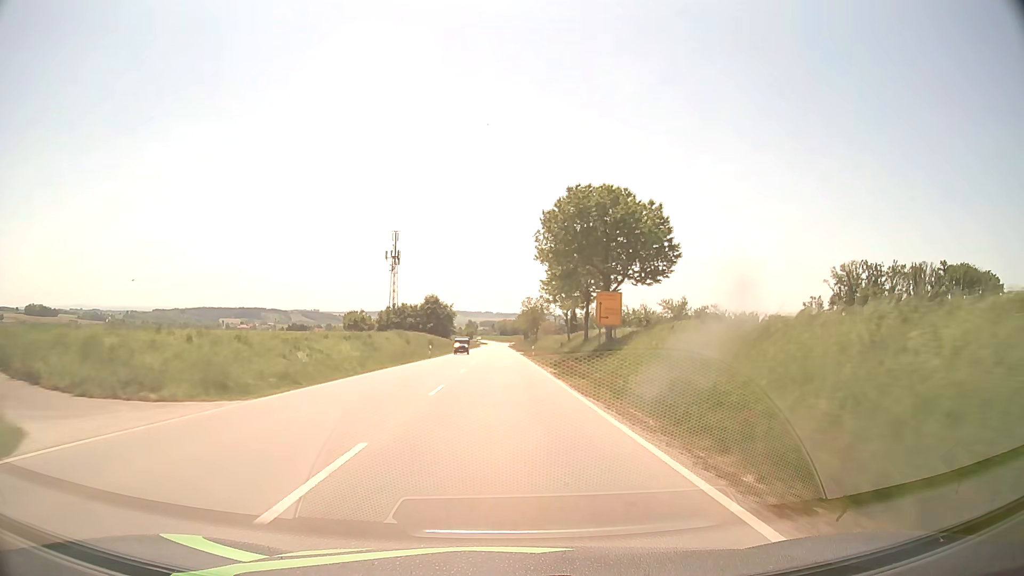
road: secondary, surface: asphalt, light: Day
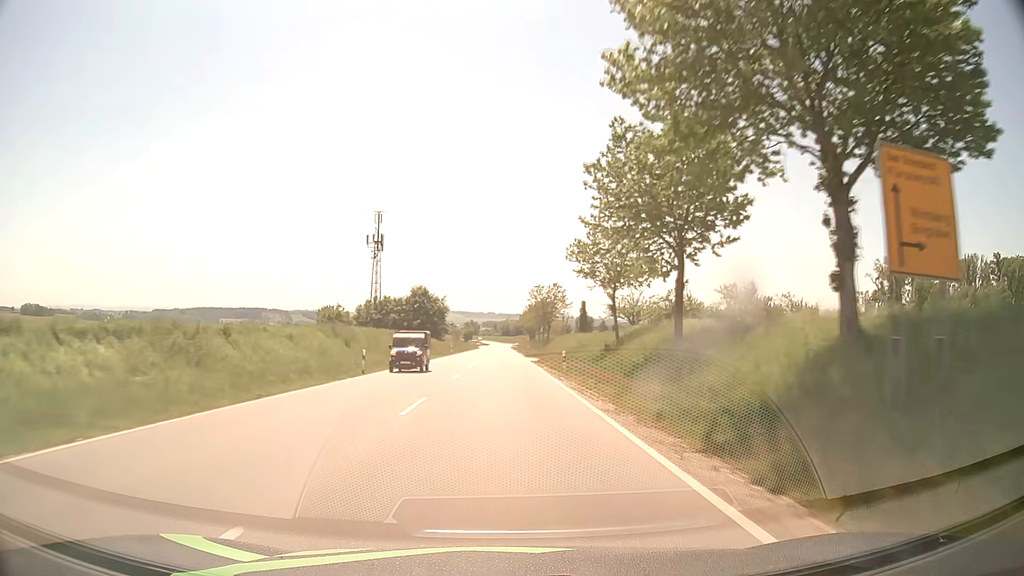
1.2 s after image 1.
(-0.1, +28.3) m; 0°
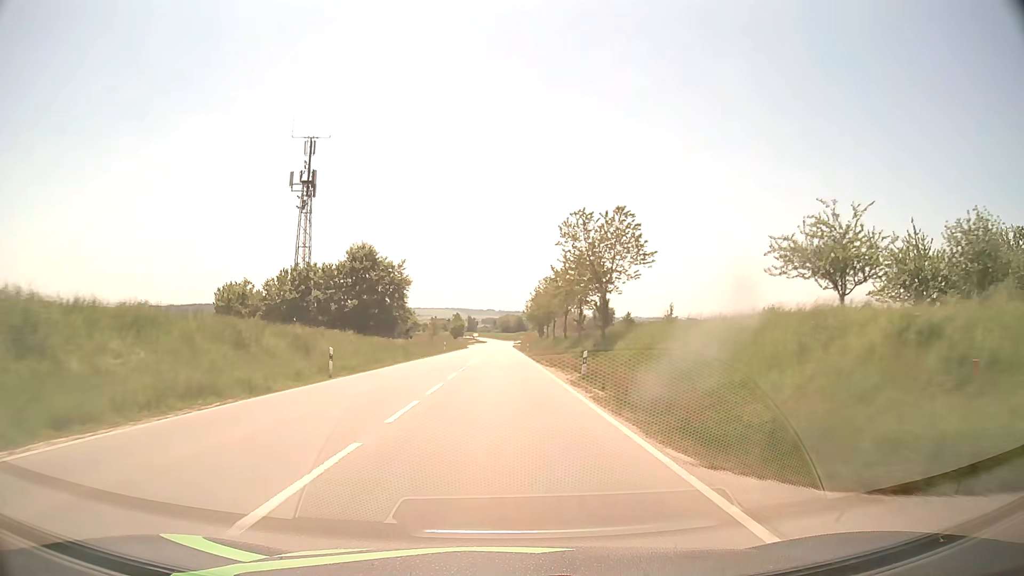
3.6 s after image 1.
(-0.2, +55.8) m; 0°
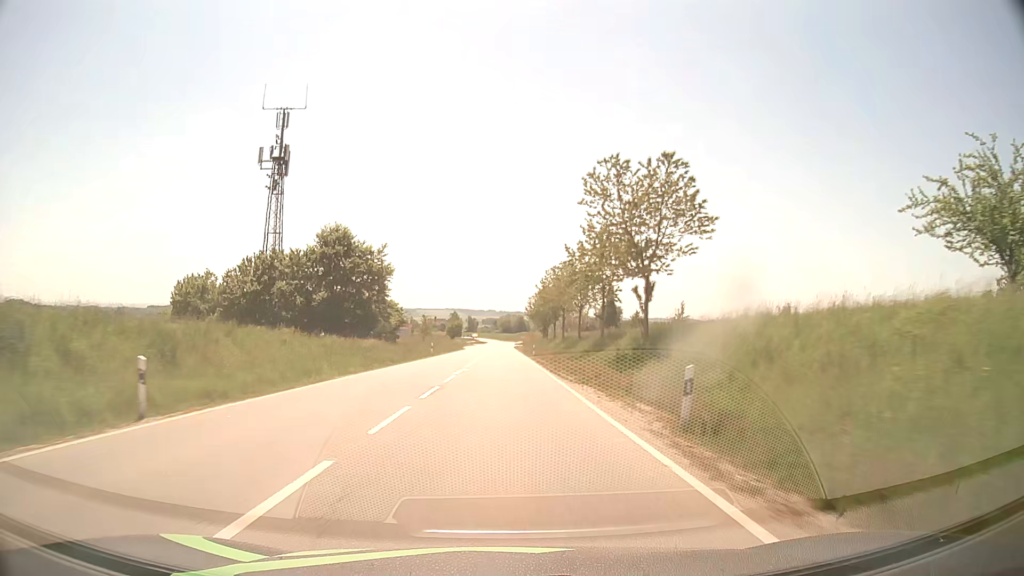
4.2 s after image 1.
(0.0, +13.4) m; 0°
